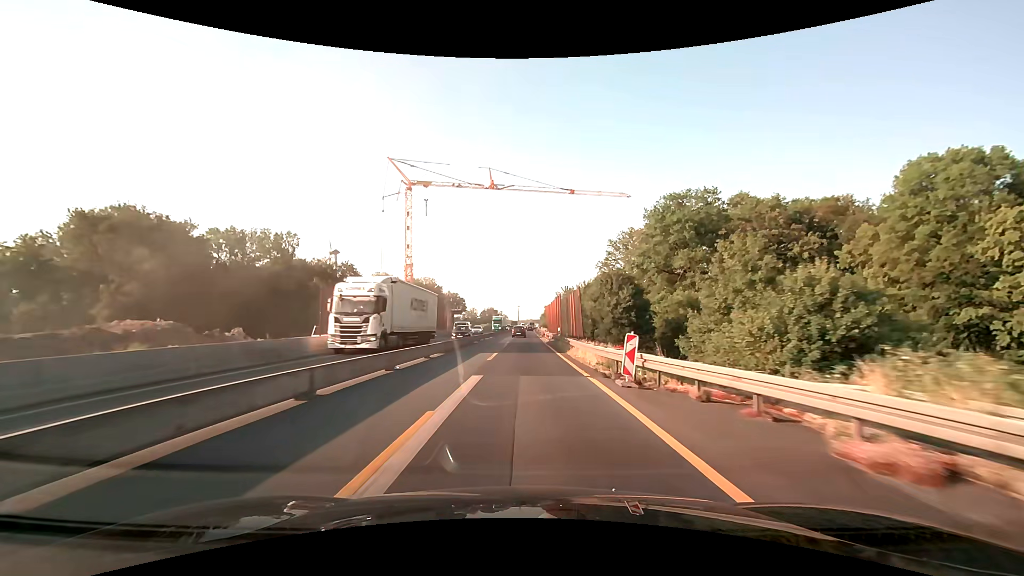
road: motorway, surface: asphalt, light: Day
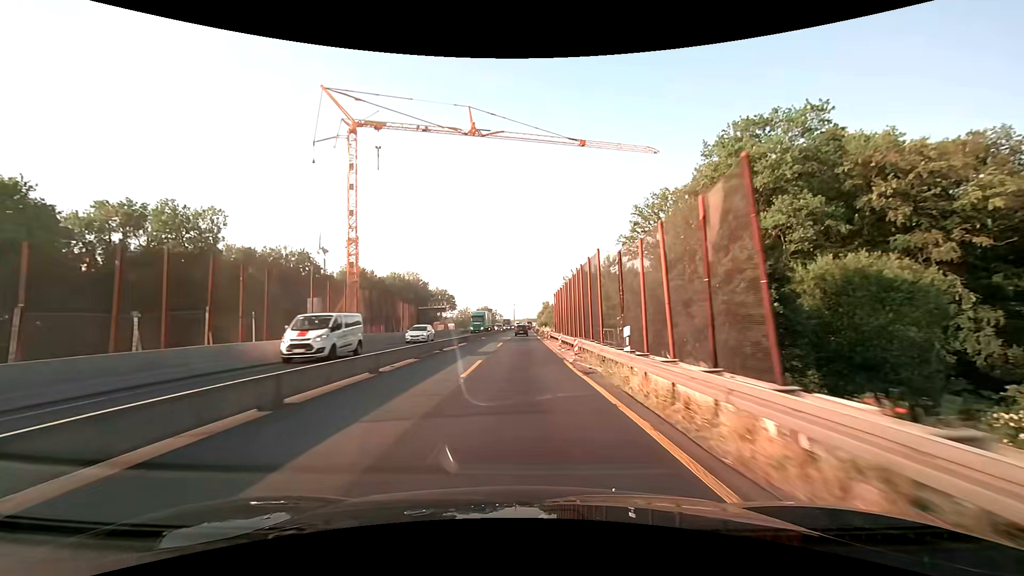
(+0.1, +25.1) m; 0°
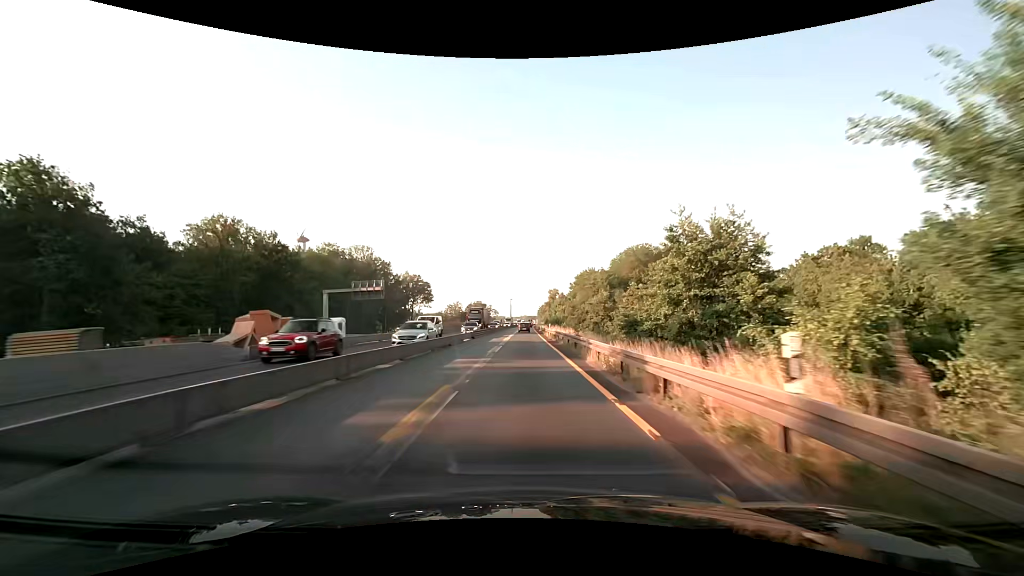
(+0.1, +62.7) m; 0°
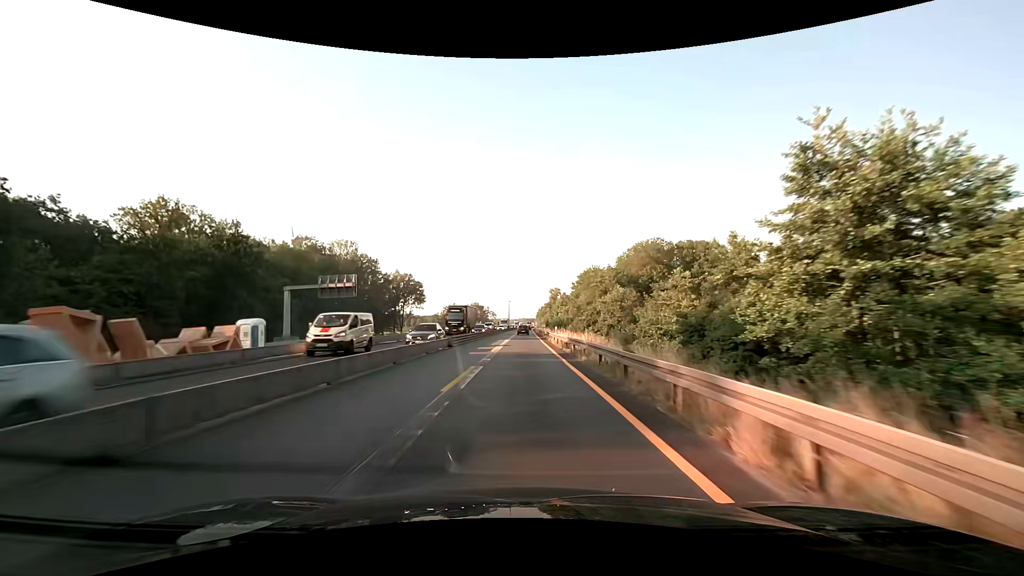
(0.0, +12.5) m; 0°
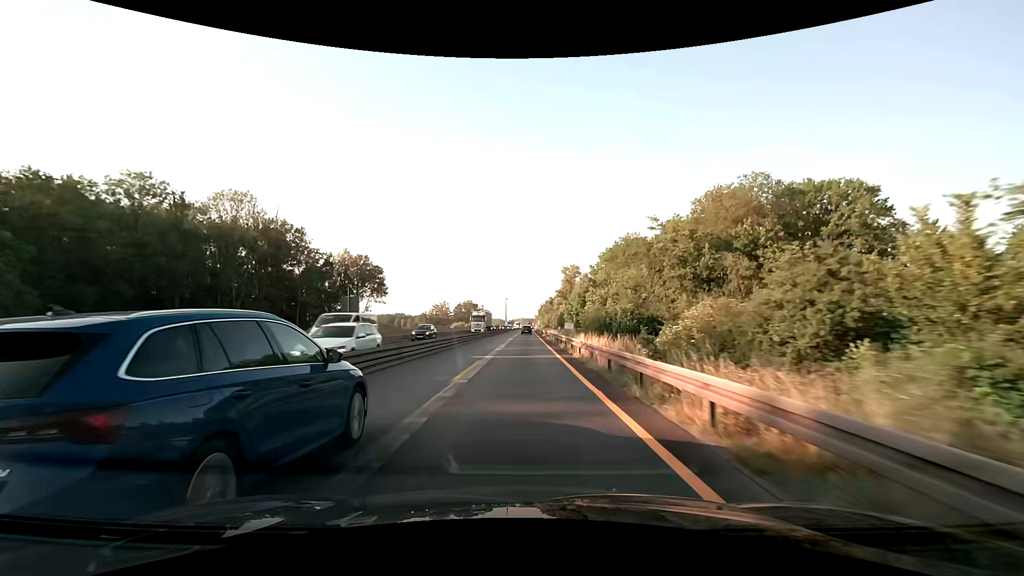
(+0.2, +50.1) m; 0°
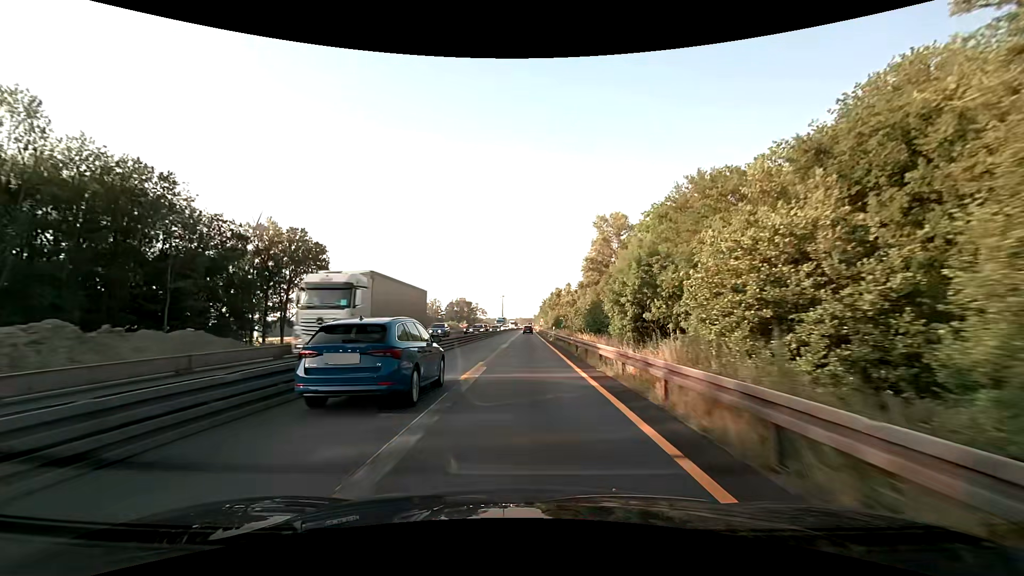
(0.0, +37.6) m; 0°
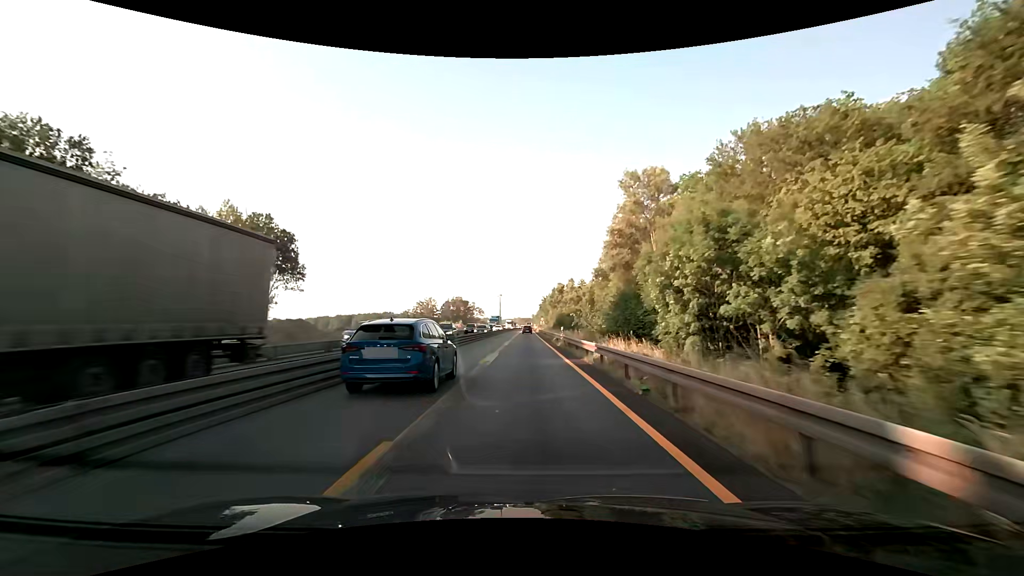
(0.0, +12.5) m; 0°
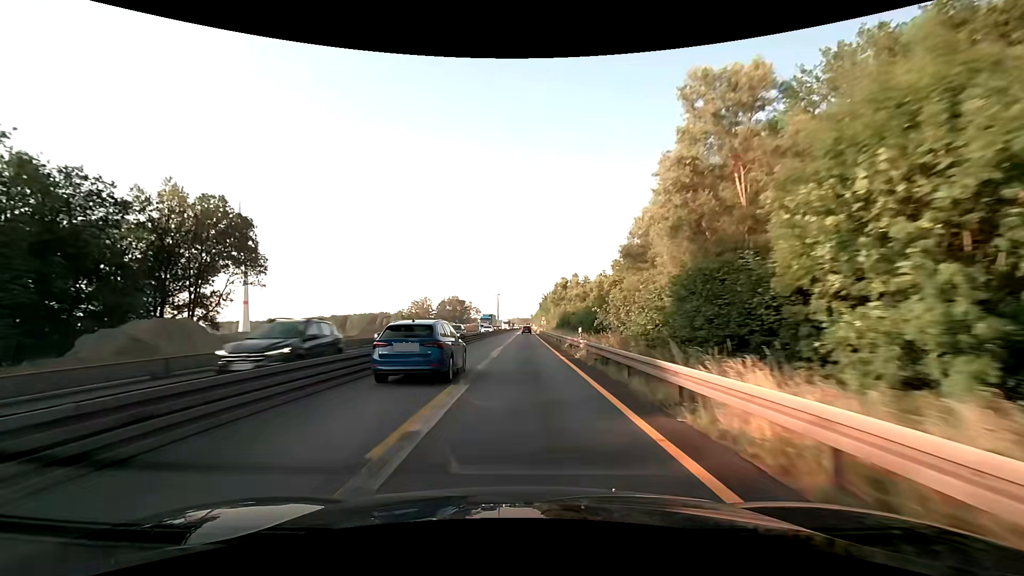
(0.0, +12.5) m; 0°
(0, +10) (0, +20) (0, +30) (0, +40) (0, +50) (0, +60) (0, +70) (0, +80) (0, +90) (0, +100) m
